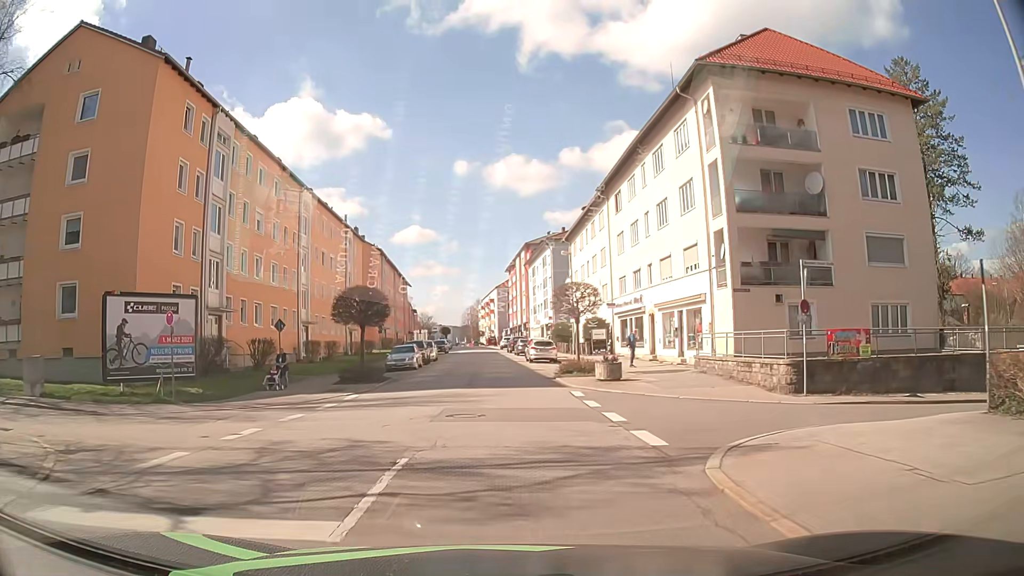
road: tertiary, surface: asphalt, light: Day
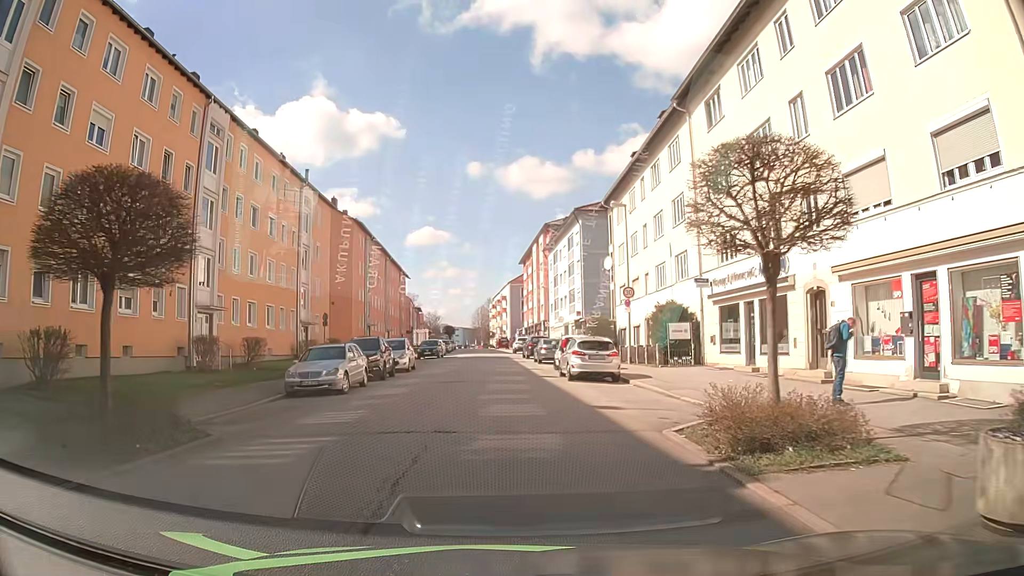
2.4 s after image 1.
(-0.5, +19.2) m; -2°
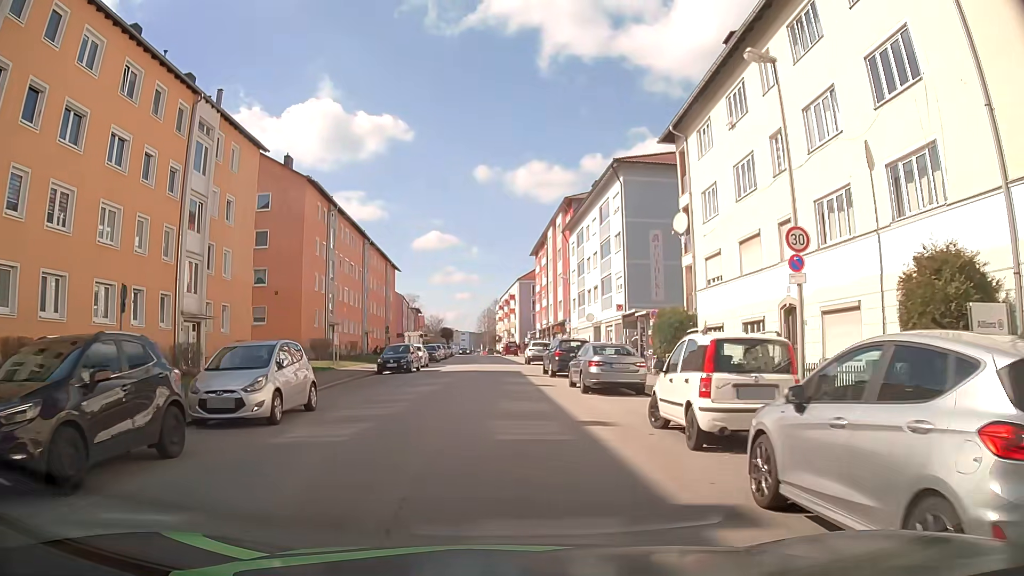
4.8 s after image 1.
(0.0, +19.2) m; 0°
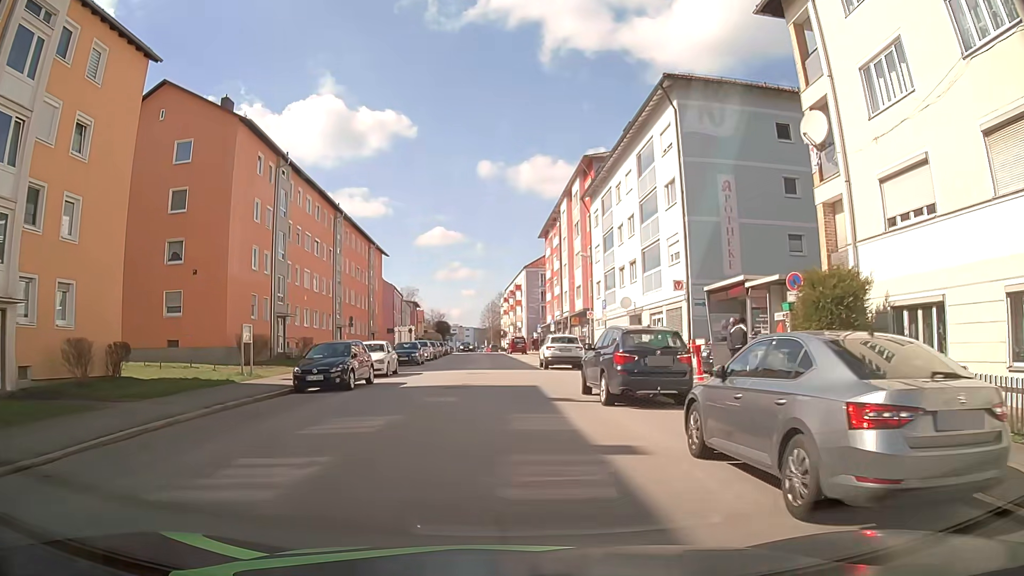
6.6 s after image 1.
(0.0, +14.2) m; -1°
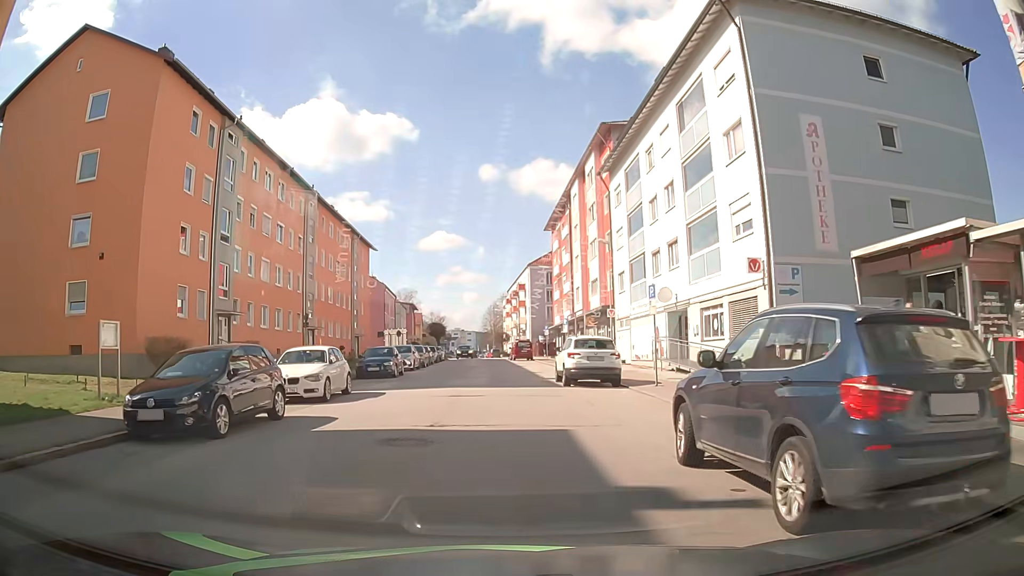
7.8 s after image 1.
(+0.1, +9.4) m; +1°
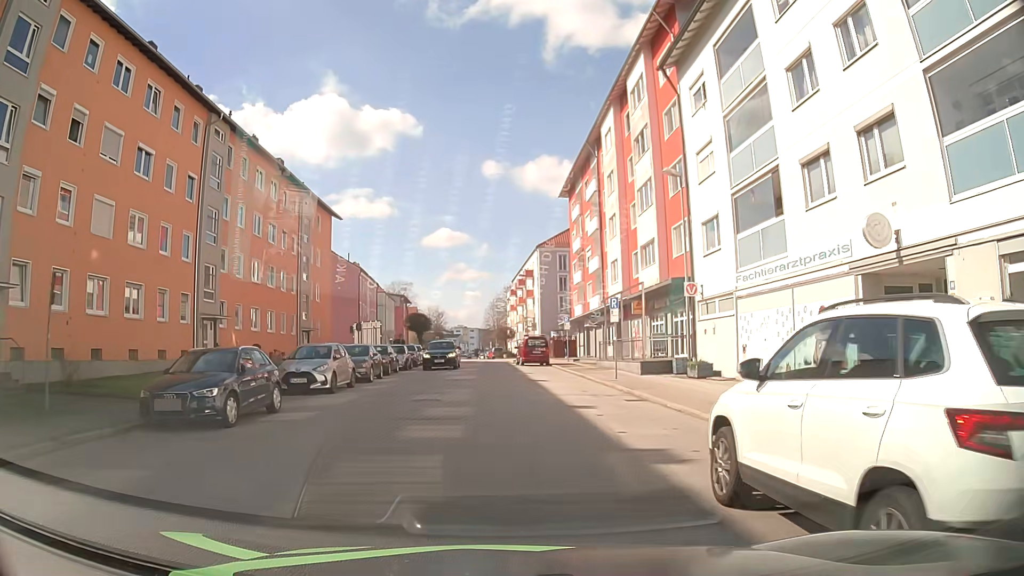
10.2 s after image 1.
(-0.3, +18.4) m; -1°
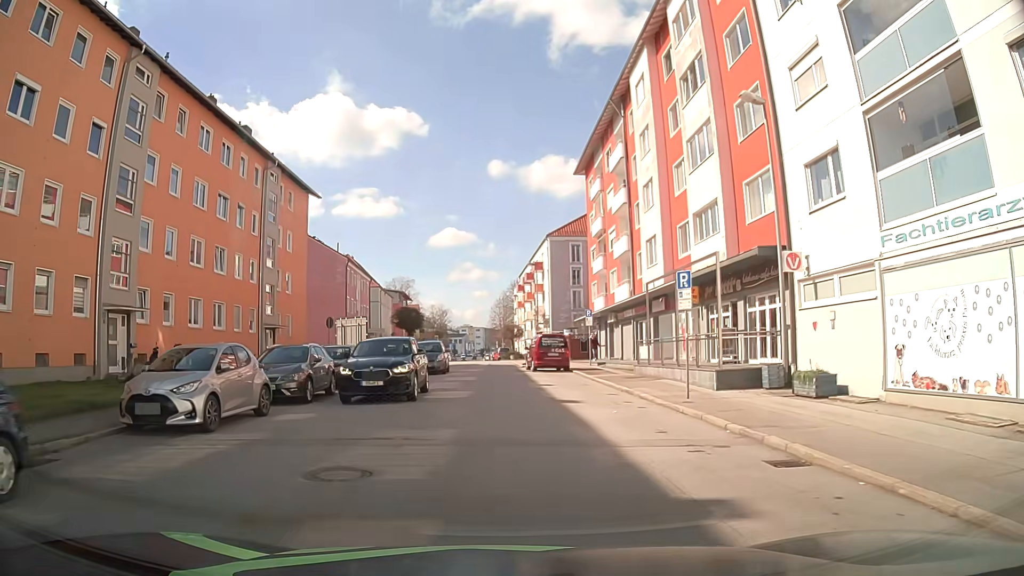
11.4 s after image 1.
(-0.1, +8.9) m; +1°
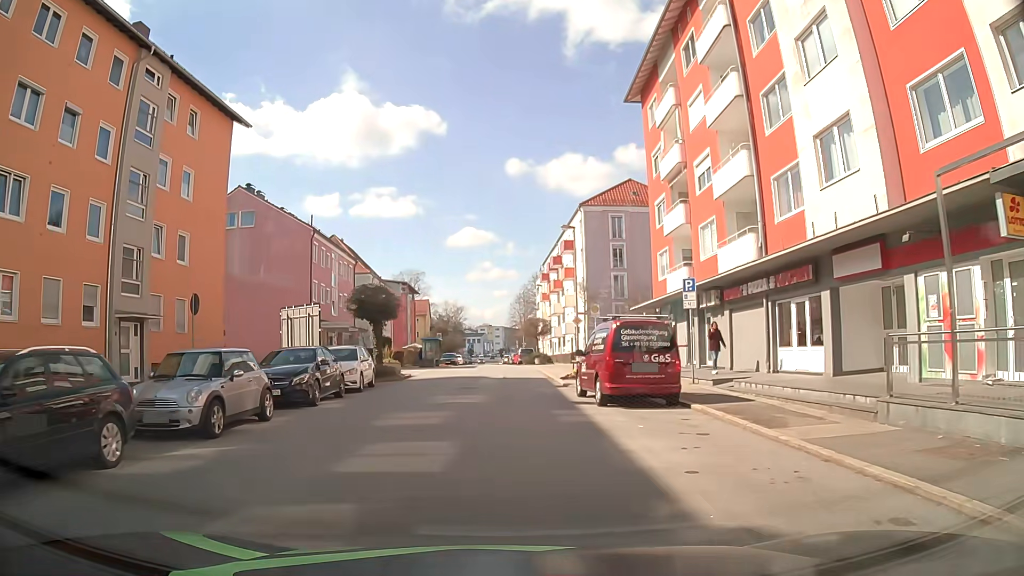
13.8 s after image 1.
(-0.8, +17.8) m; -3°
(0, +10) (0, +20) (0, +30) (0, +40) (0, +50) (-1, +60) (-1, +70) (-1, +80) (-1, +90) (-2, +100) m
